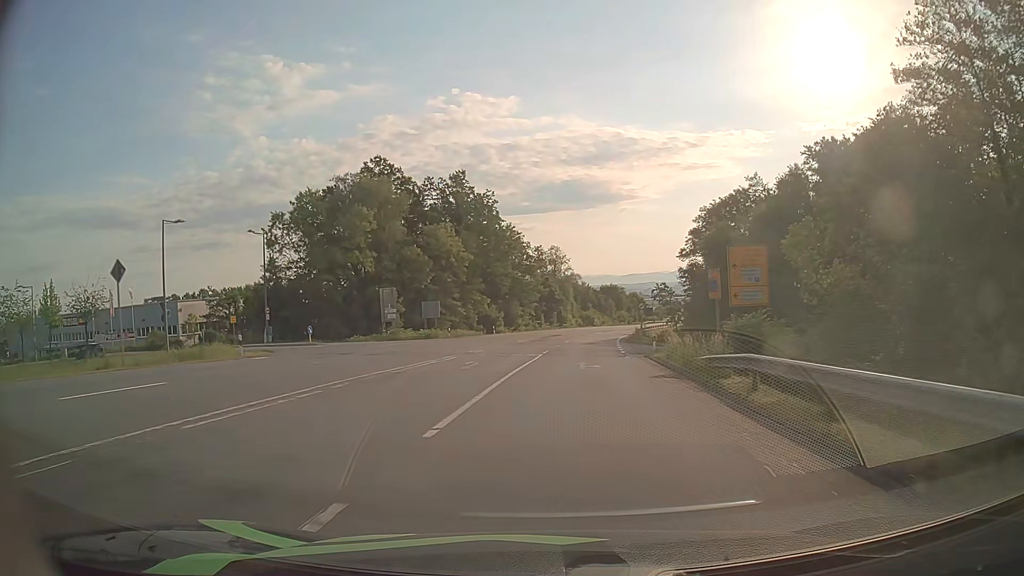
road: secondary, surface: asphalt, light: Day
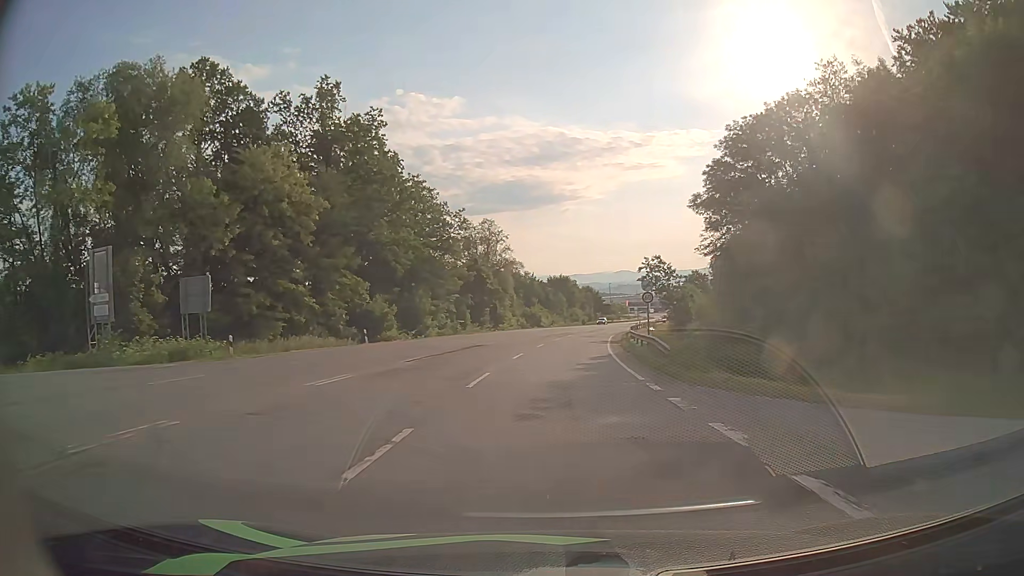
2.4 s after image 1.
(+1.4, +36.3) m; +4°
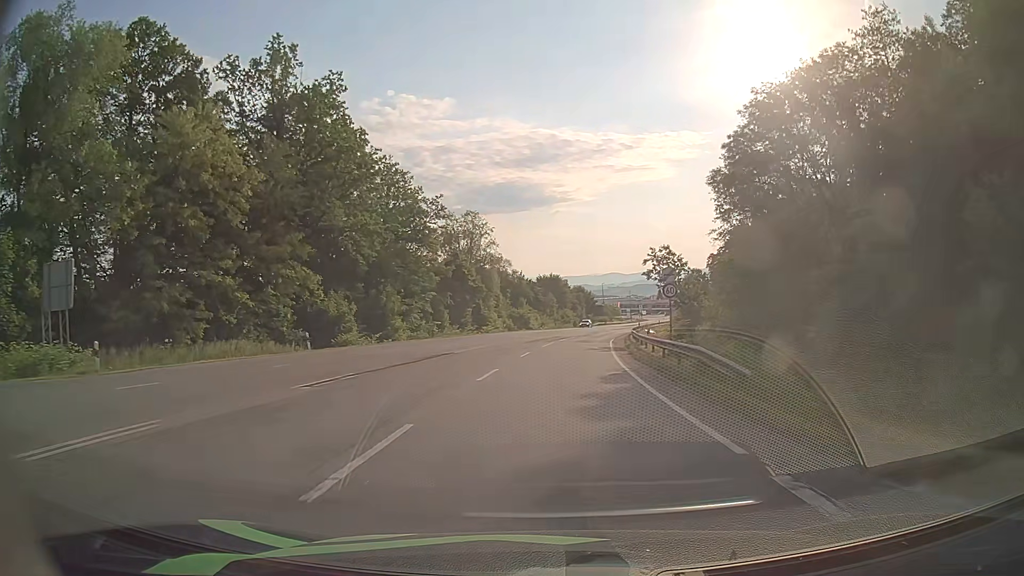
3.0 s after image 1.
(+0.1, +9.1) m; +1°
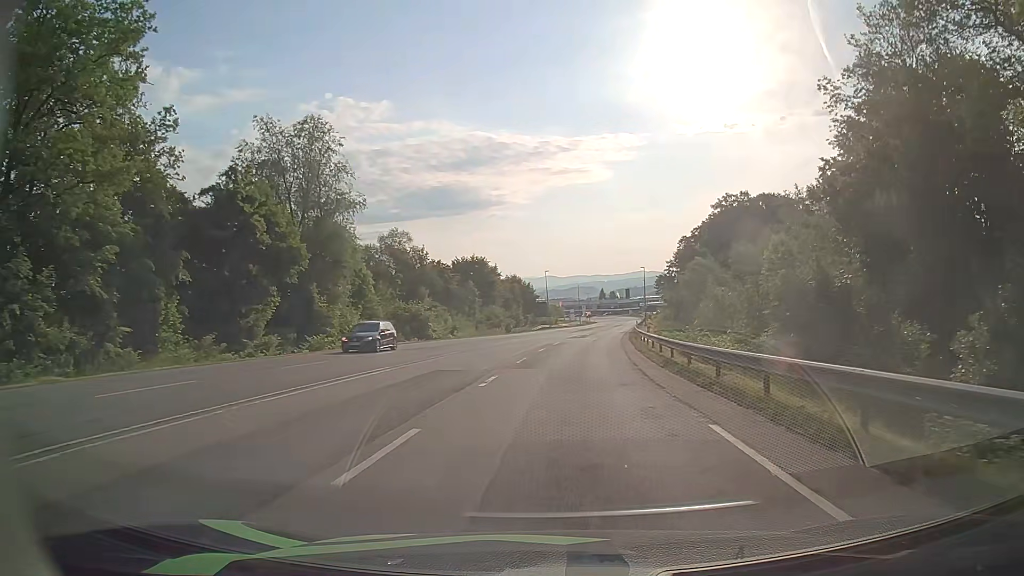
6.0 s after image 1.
(+1.8, +45.0) m; +6°
(0, +10) (0, +20) (+1, +30) (+2, +40) (+3, +50) (+4, +60) (+5, +70) (+7, +80) (+8, +90) (+10, +99) m
